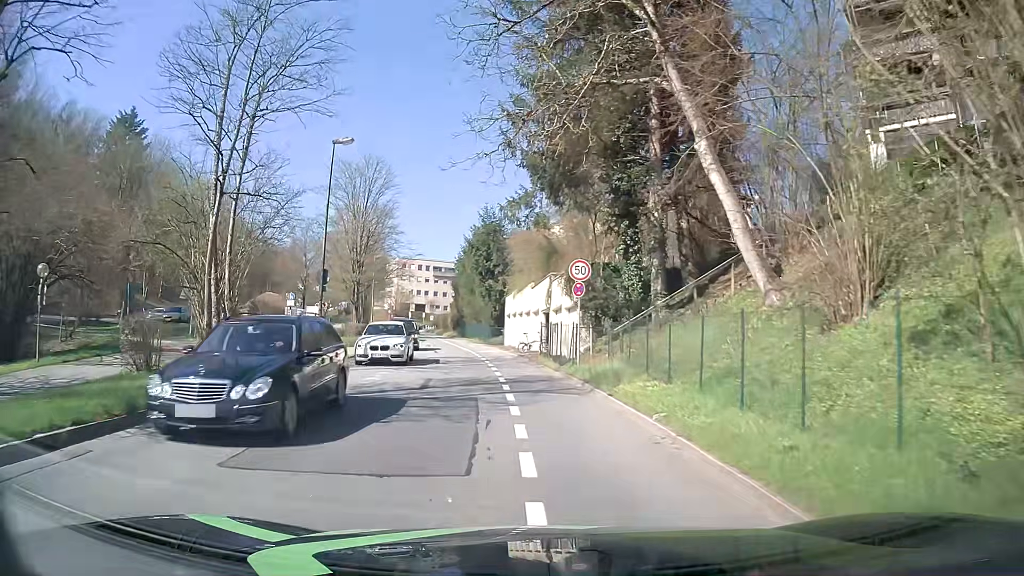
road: tertiary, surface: asphalt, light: Day
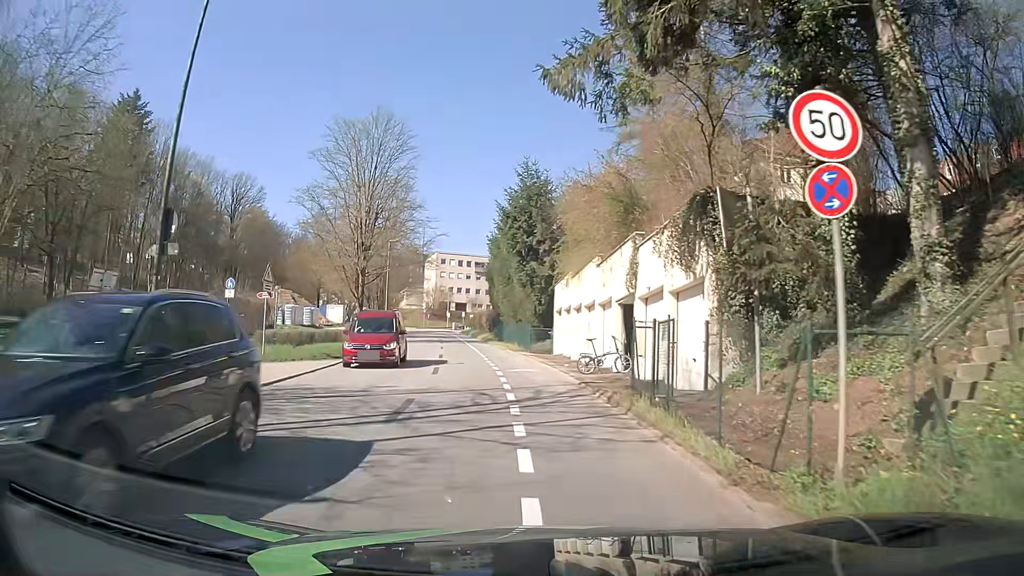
(-0.5, +13.9) m; -5°
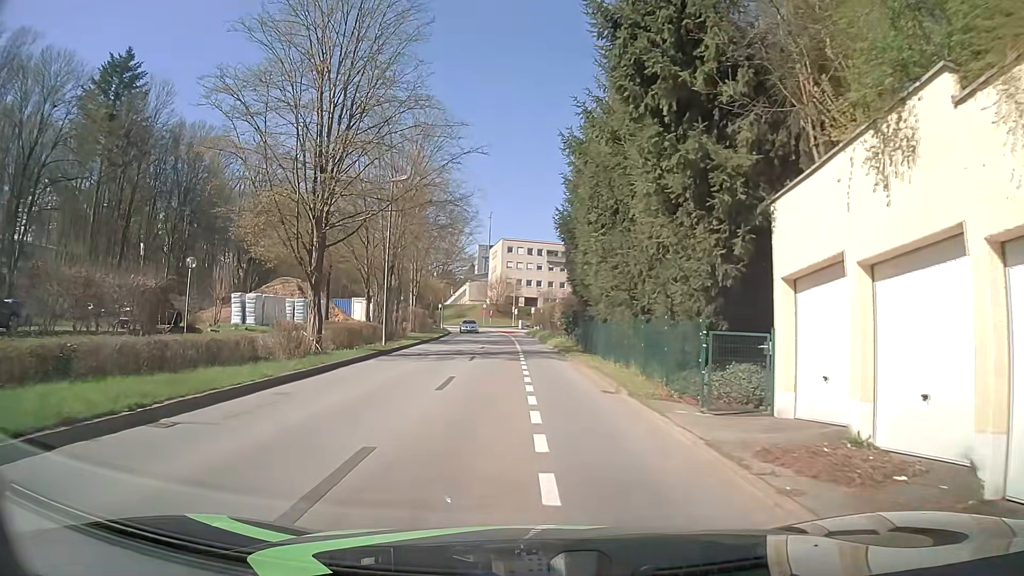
(-1.2, +23.3) m; -6°
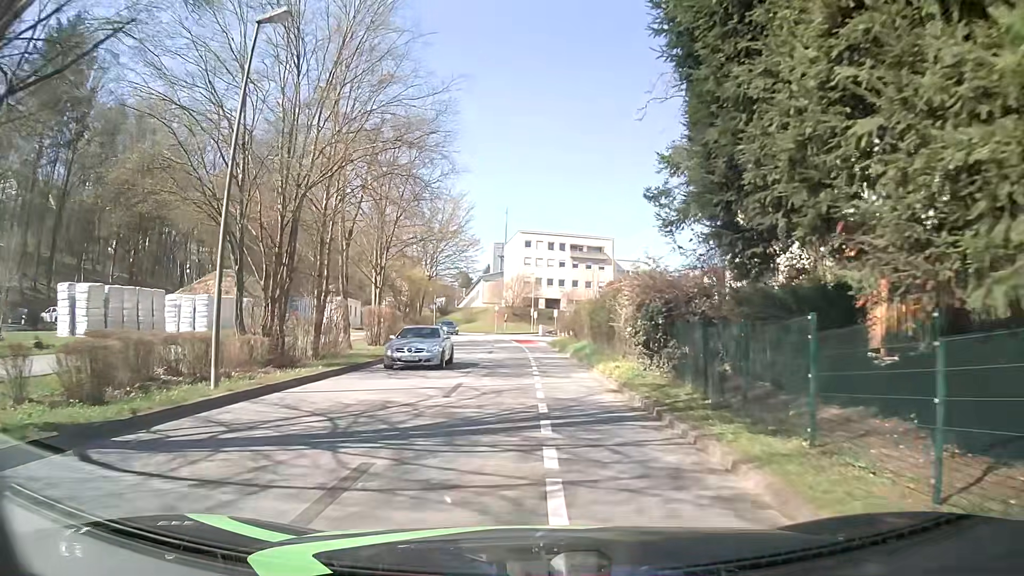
(-0.4, +18.7) m; -1°
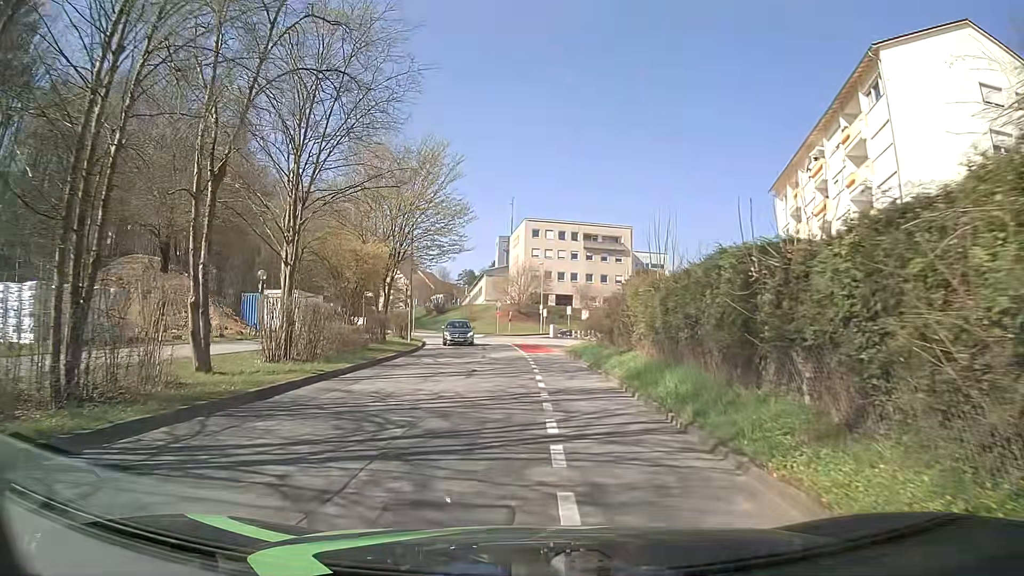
(-0.1, +14.0) m; -2°
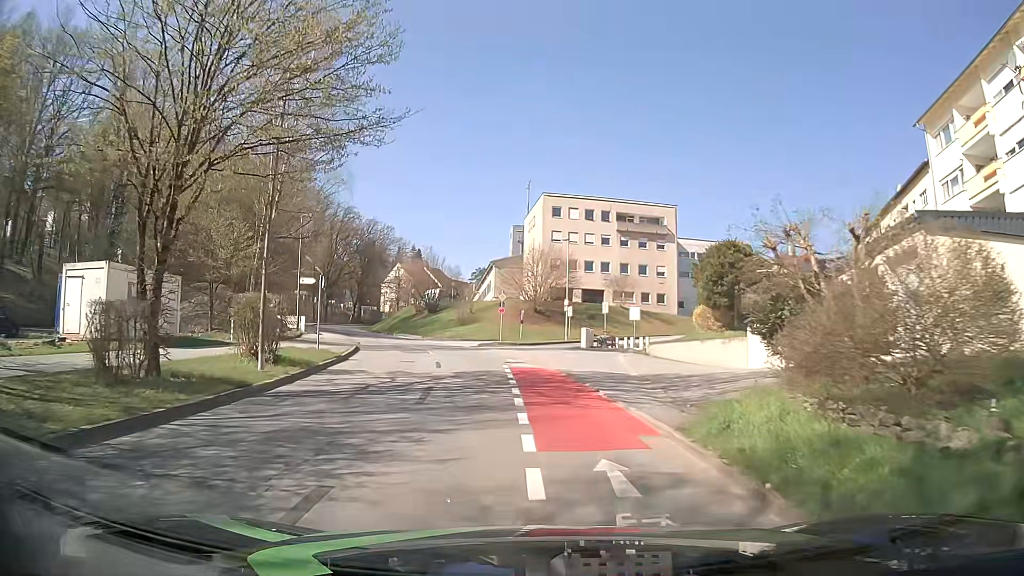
(+0.1, +23.2) m; -1°
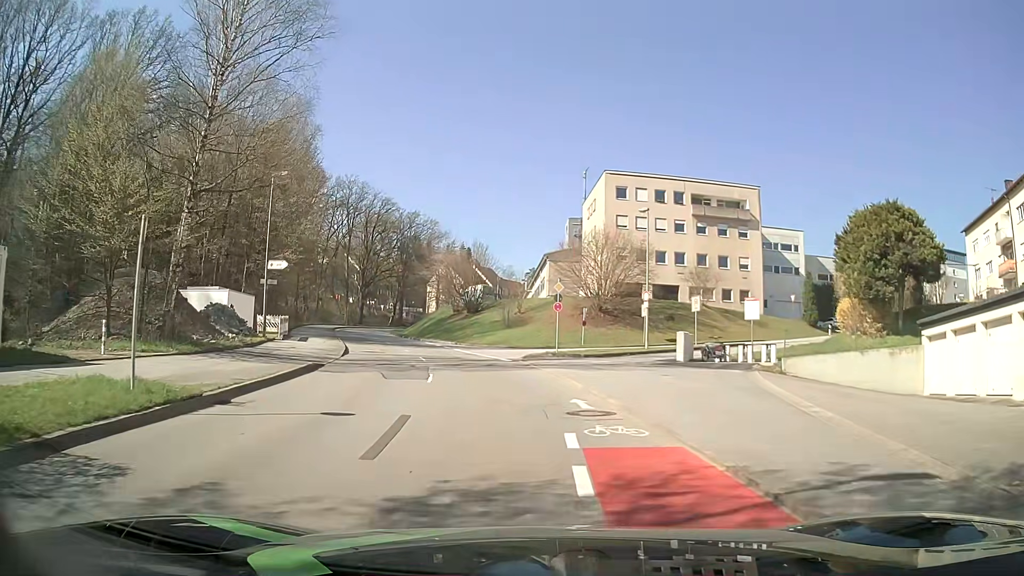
(-0.5, +13.9) m; -5°
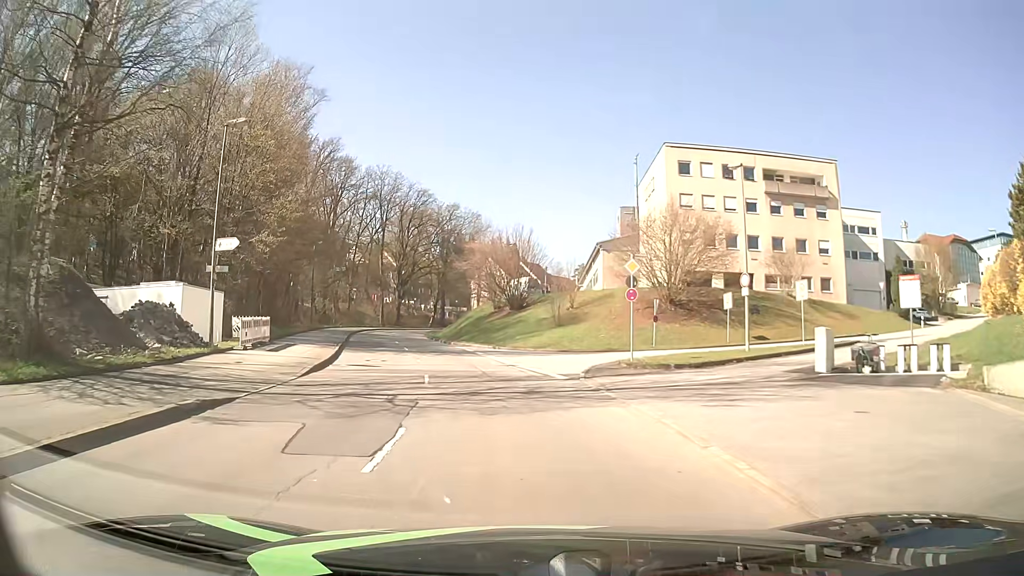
(-0.3, +10.0) m; -4°
(0, +10) (-2, +20) (-4, +30) (-6, +39) (-9, +49) (-11, +59) (-13, +69) (-14, +78) (-15, +88) (-15, +98) m
